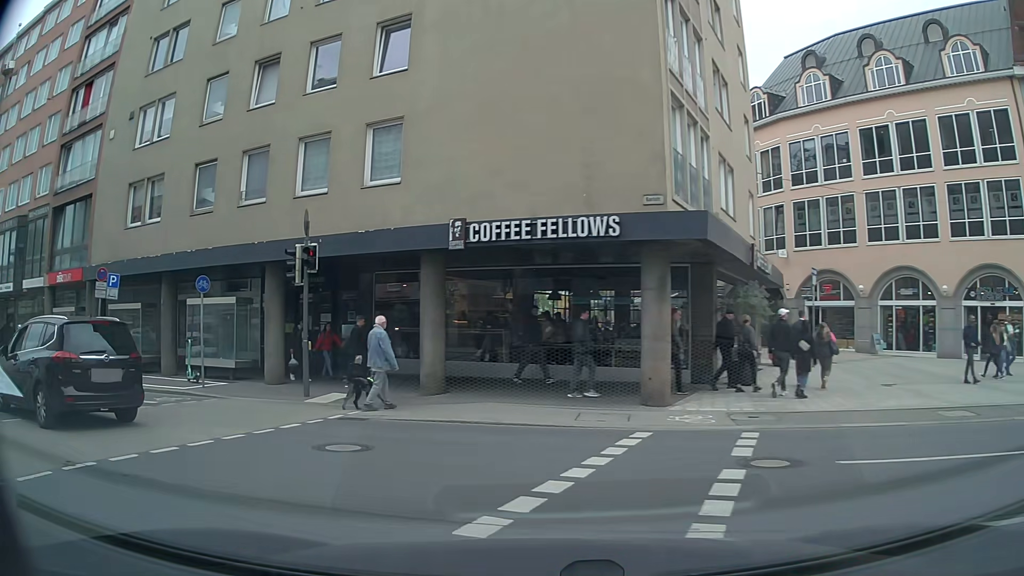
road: residential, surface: asphalt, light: Day
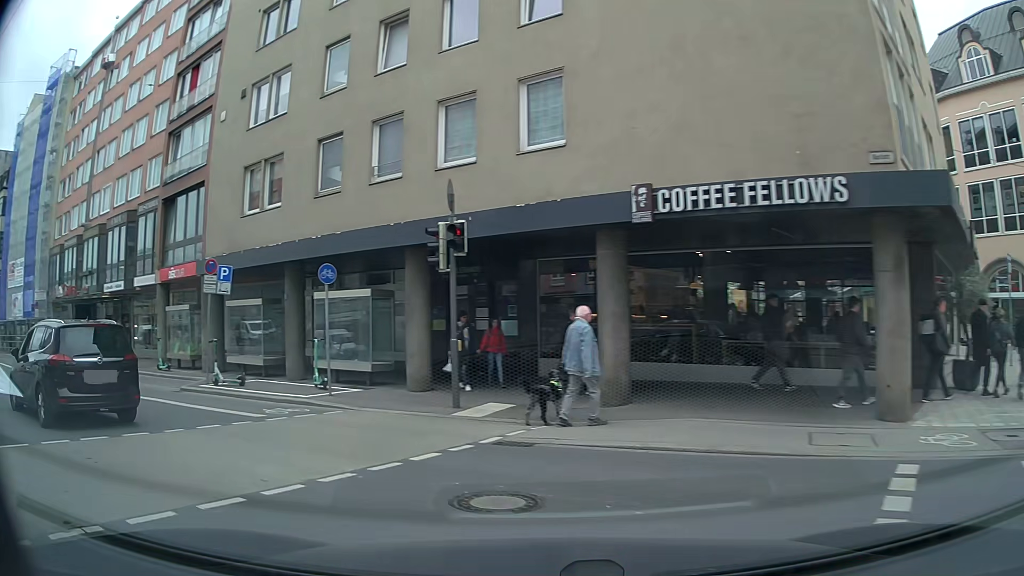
(-0.4, +2.9) m; -14°
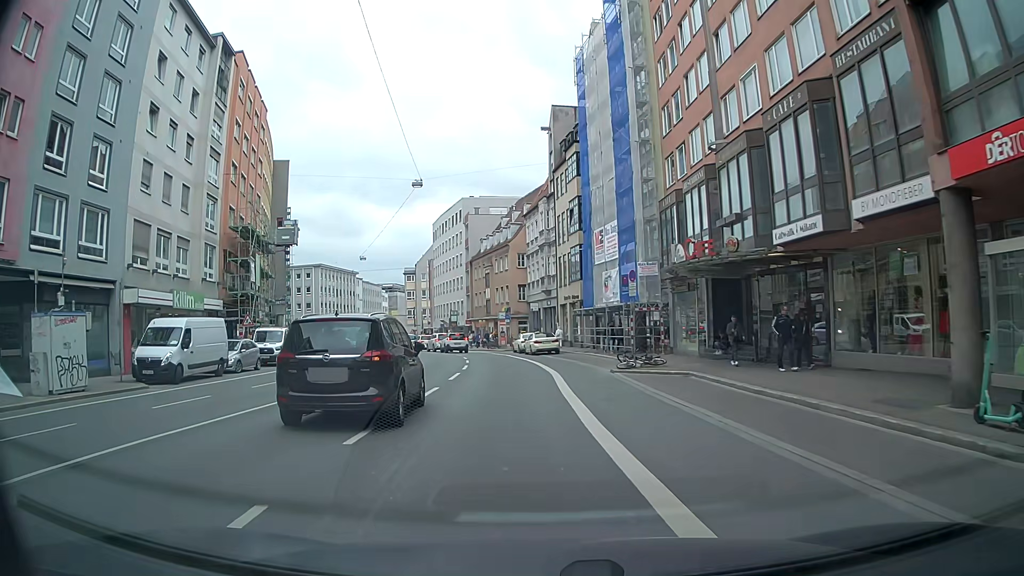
(-10.6, +13.7) m; -56°
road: tertiary
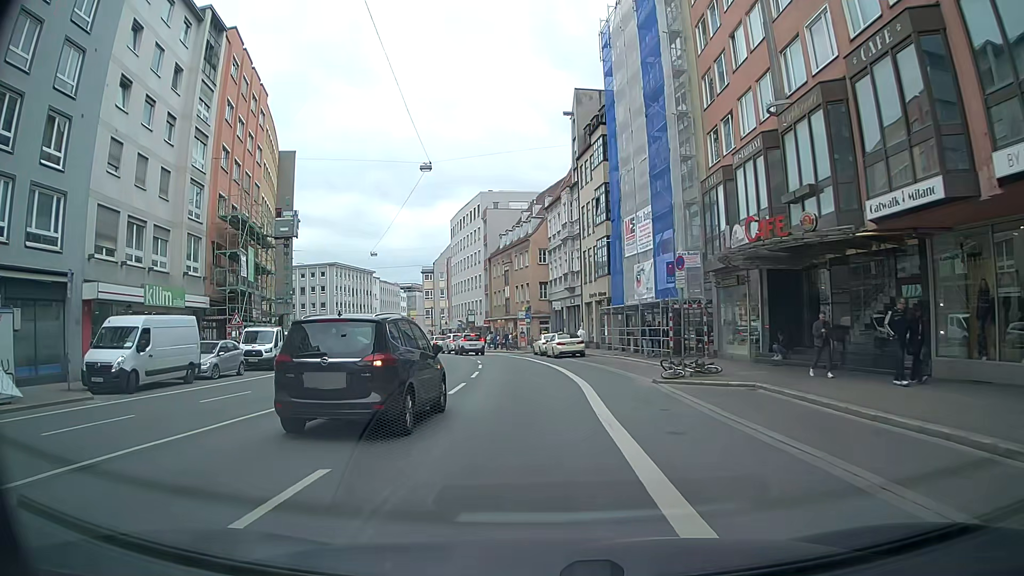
(-0.1, +4.5) m; -2°
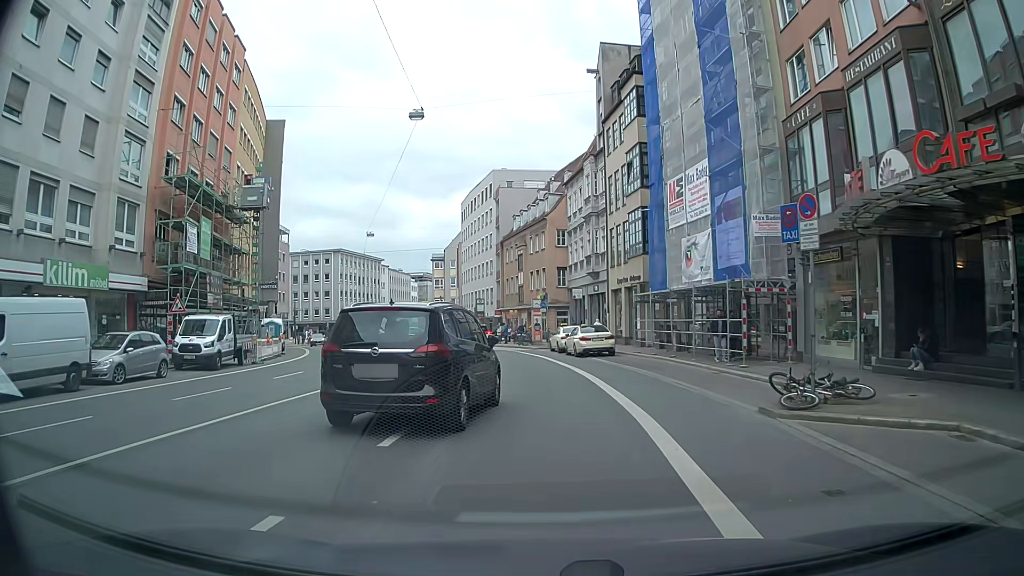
(-0.2, +7.8) m; -3°
